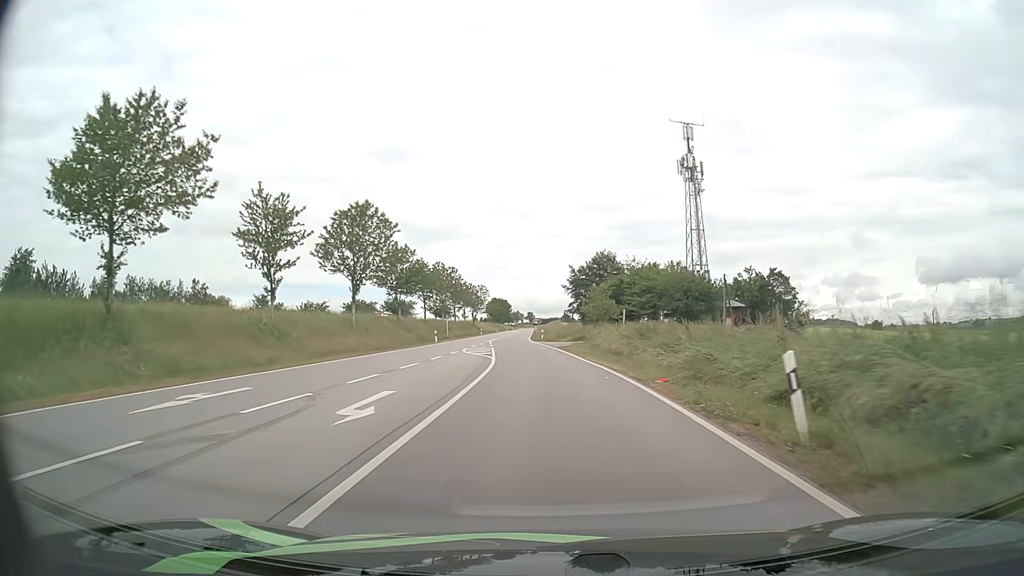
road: secondary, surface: asphalt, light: Day
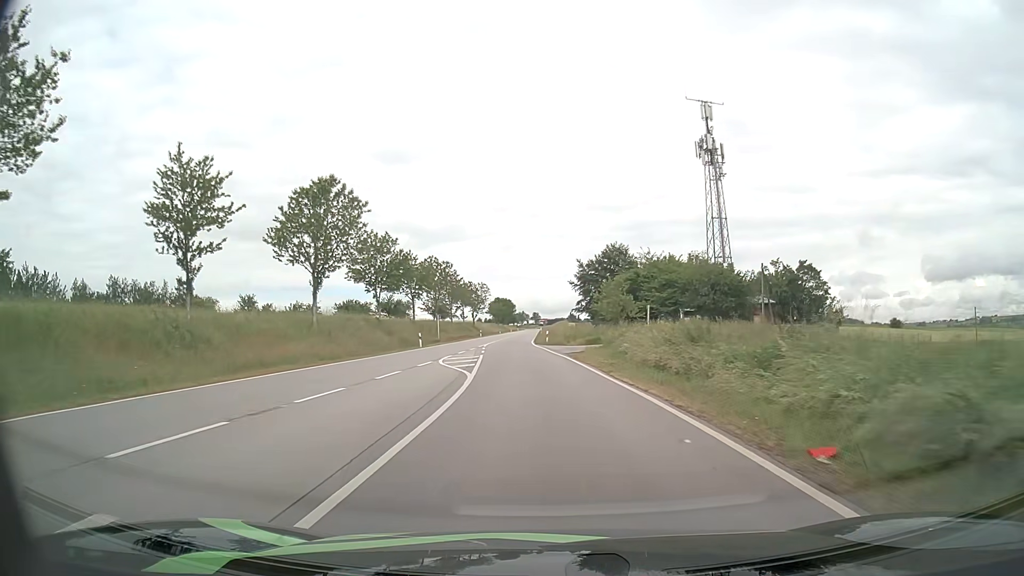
(0.0, +9.9) m; 0°
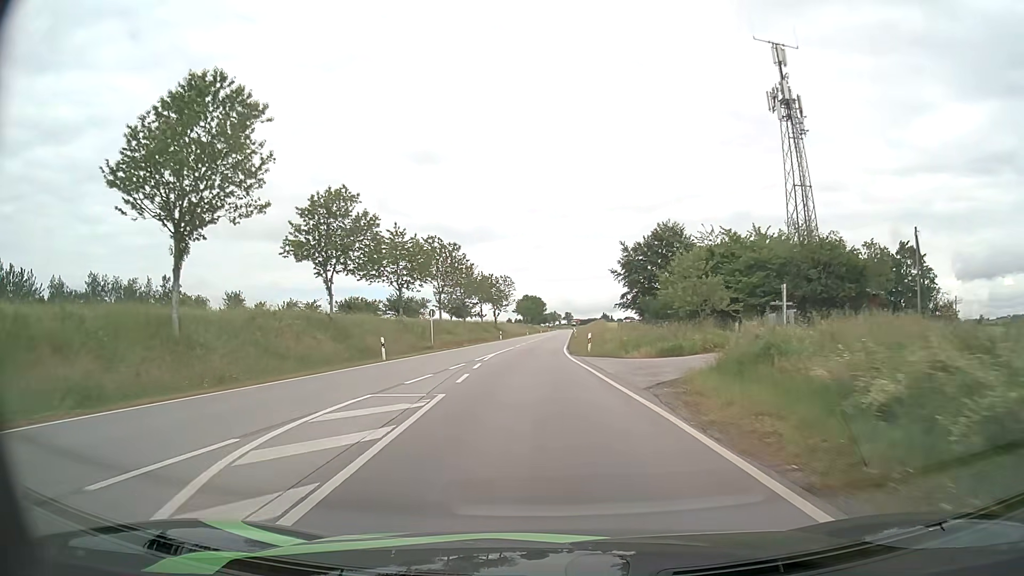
(-0.5, +19.6) m; -3°
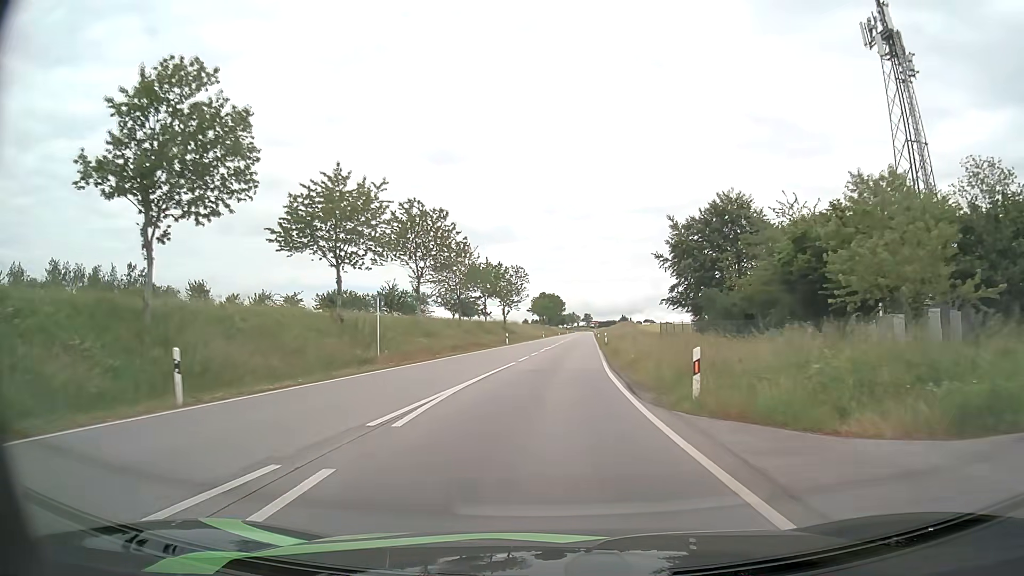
(-0.4, +19.5) m; -2°
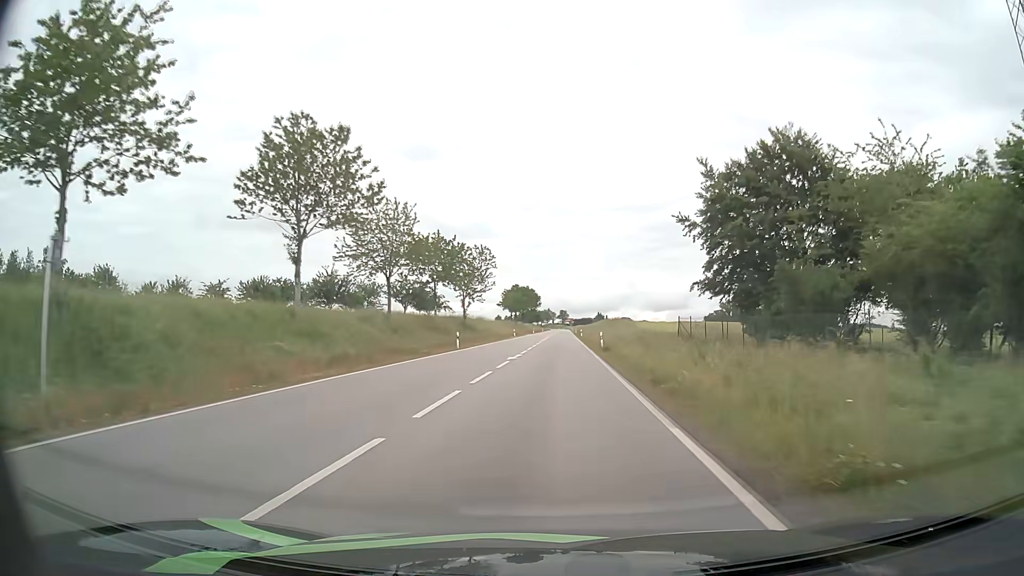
(+0.3, +19.3) m; +2°
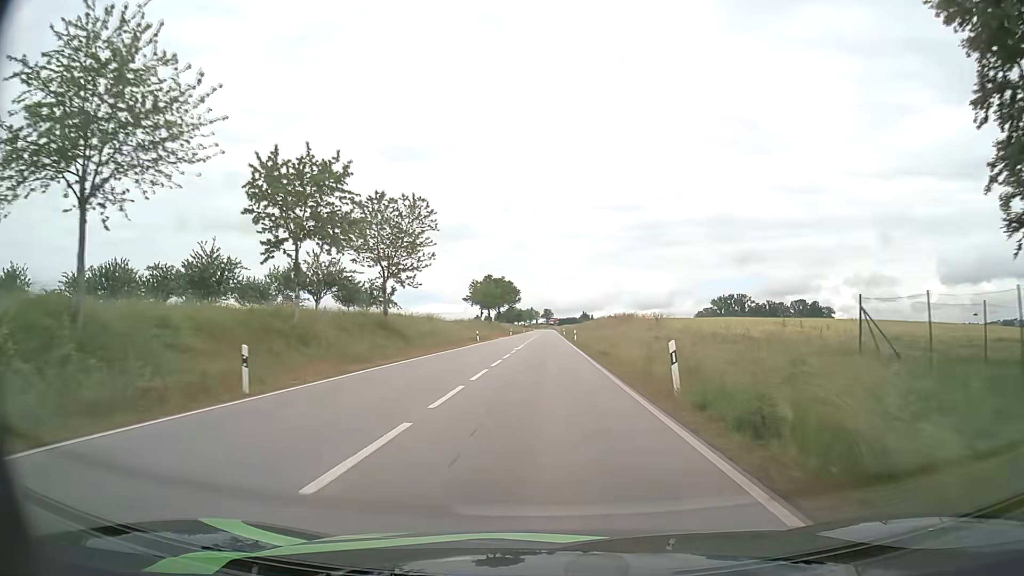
(+0.5, +28.8) m; +1°
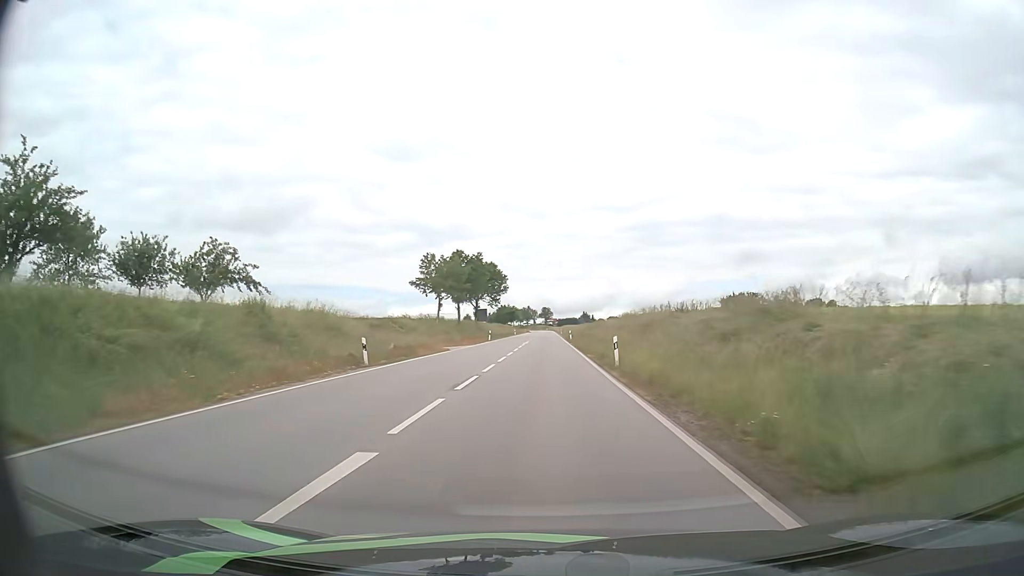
(+0.1, +38.9) m; 0°
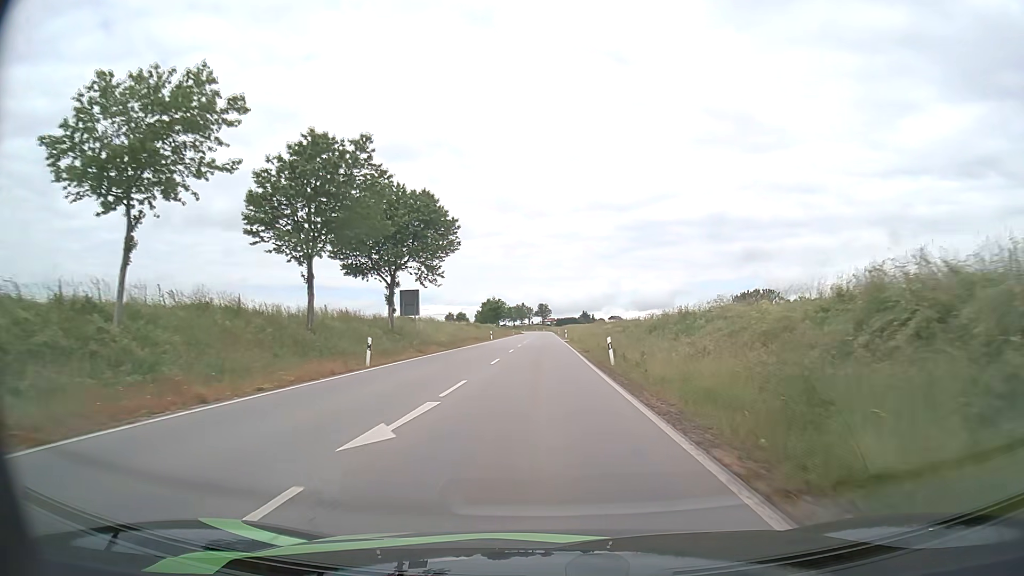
(+0.1, +50.0) m; 0°
(0, +10) (0, +20) (0, +30) (0, +40) (0, +50) (0, +60) (0, +70) (0, +80) (0, +90) (-1, +100) m
